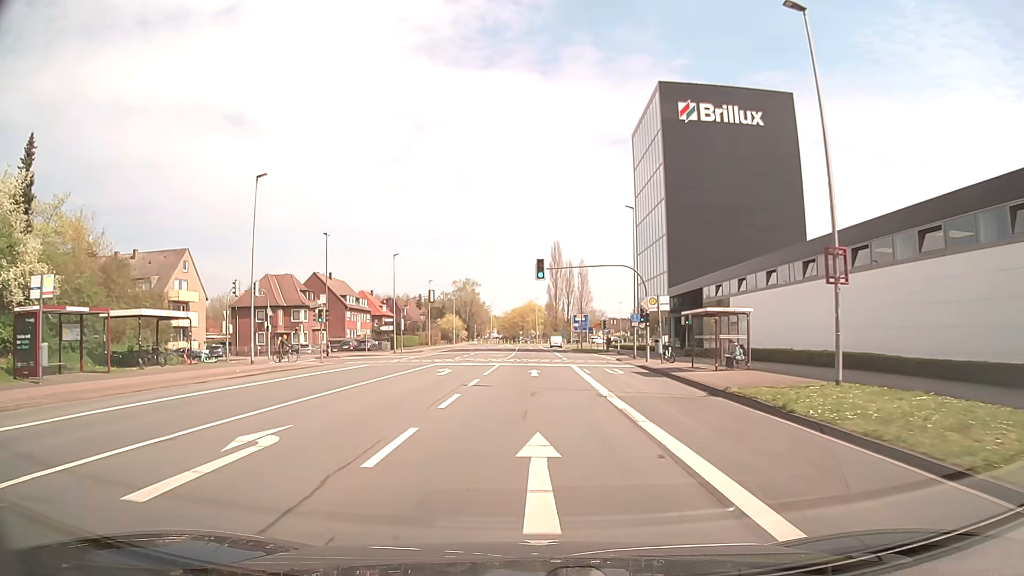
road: secondary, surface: asphalt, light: Day
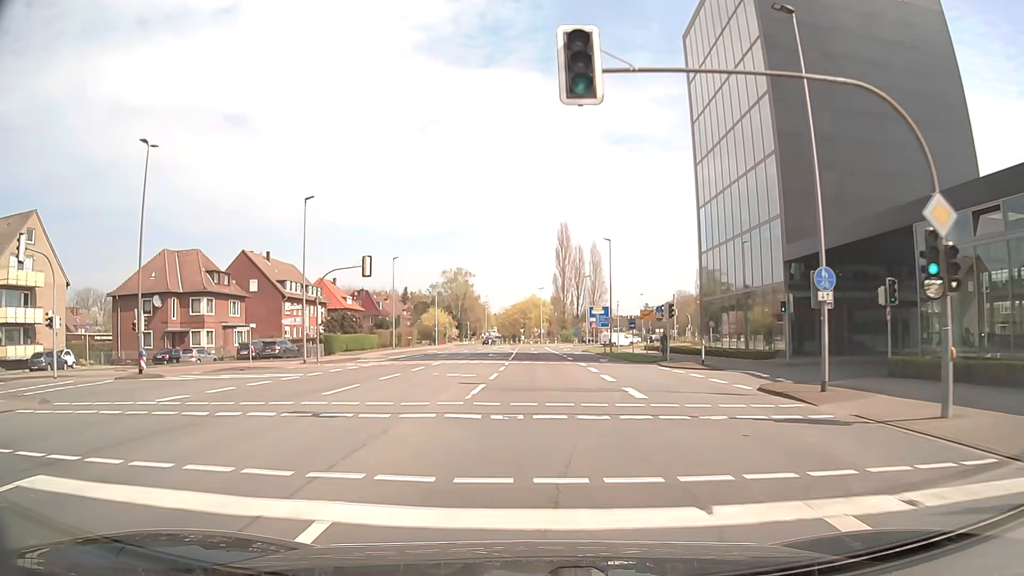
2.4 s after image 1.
(-0.1, +30.3) m; 0°
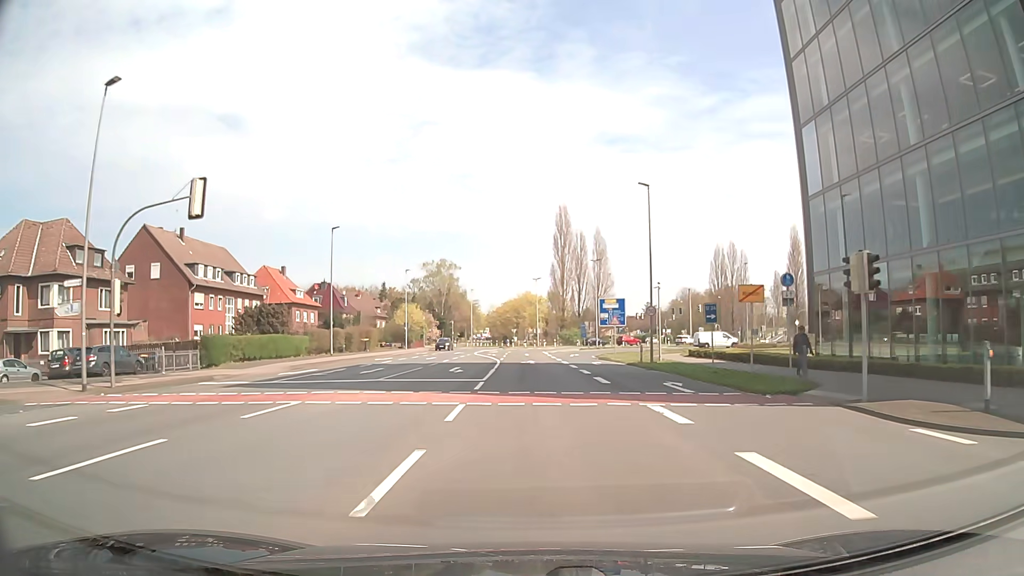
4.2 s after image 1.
(+0.1, +22.7) m; +1°
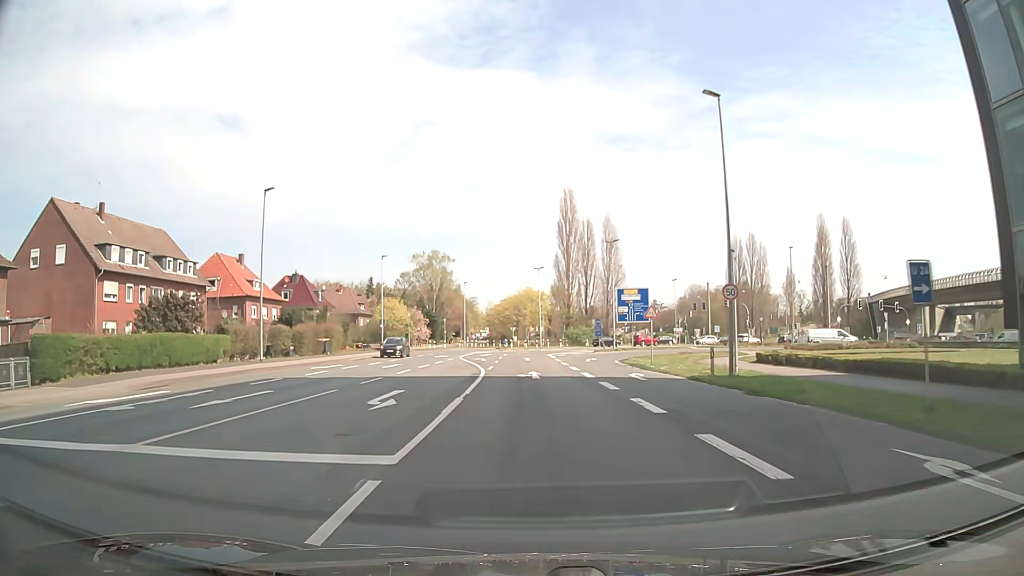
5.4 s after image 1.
(-0.1, +15.2) m; 0°
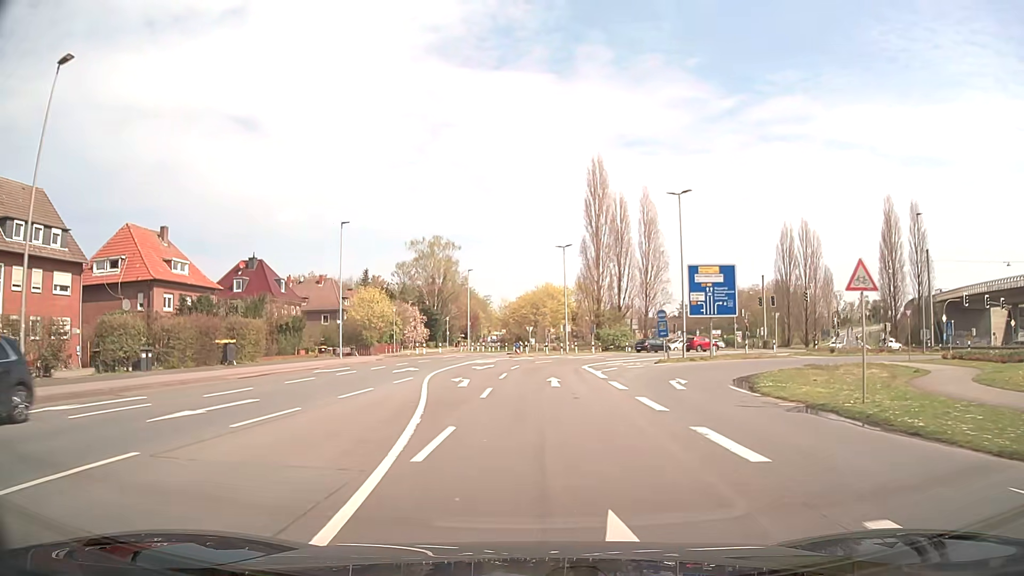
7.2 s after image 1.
(-0.3, +22.8) m; -2°
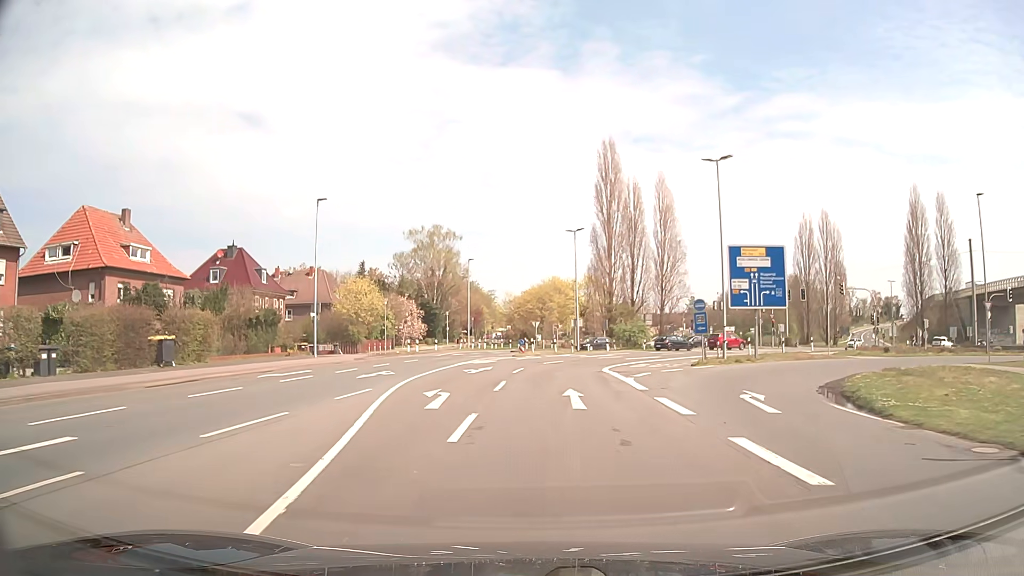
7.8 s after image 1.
(0.0, +7.6) m; -1°
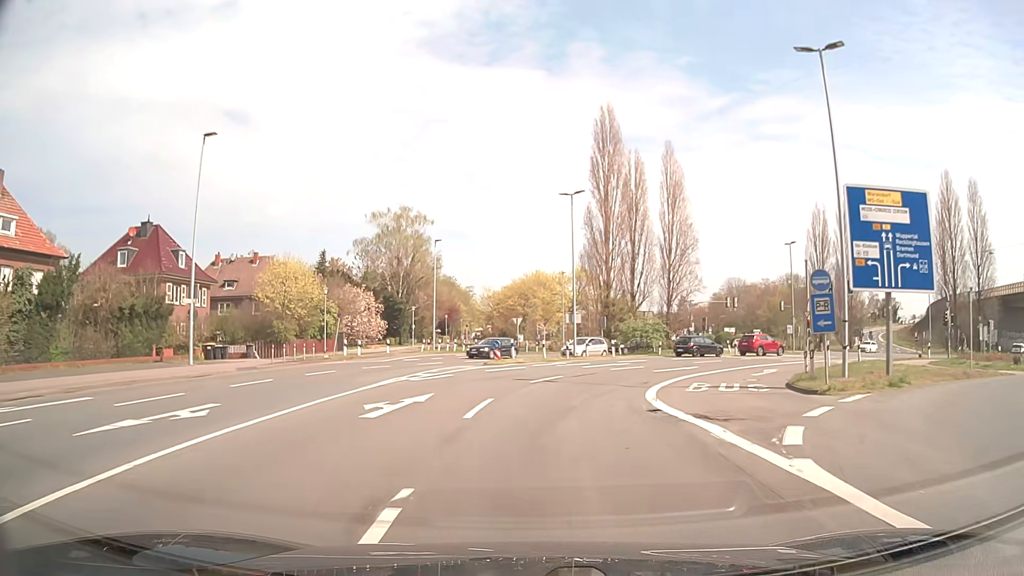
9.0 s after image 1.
(+0.1, +15.2) m; +1°
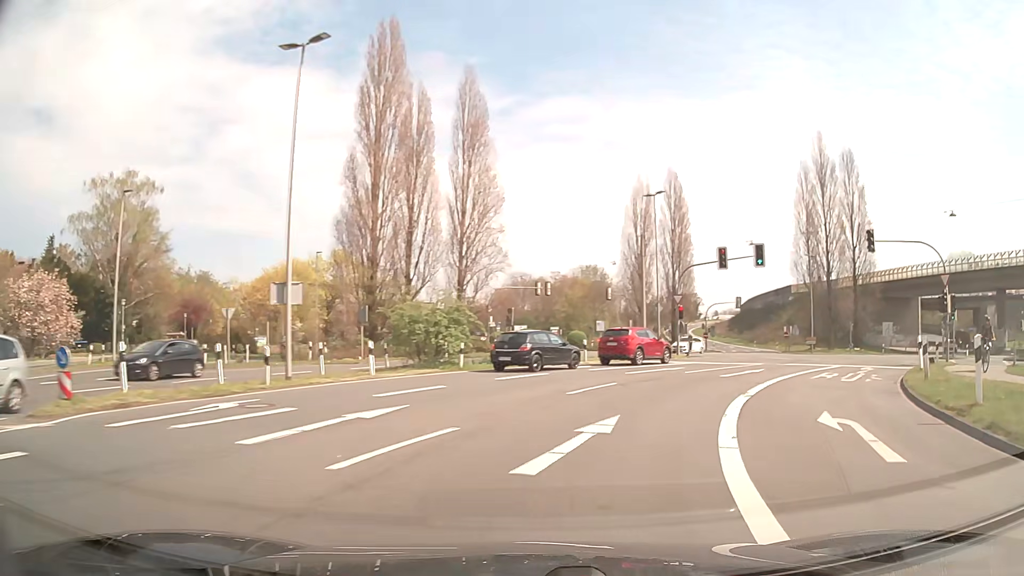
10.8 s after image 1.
(+2.7, +22.5) m; +18°
